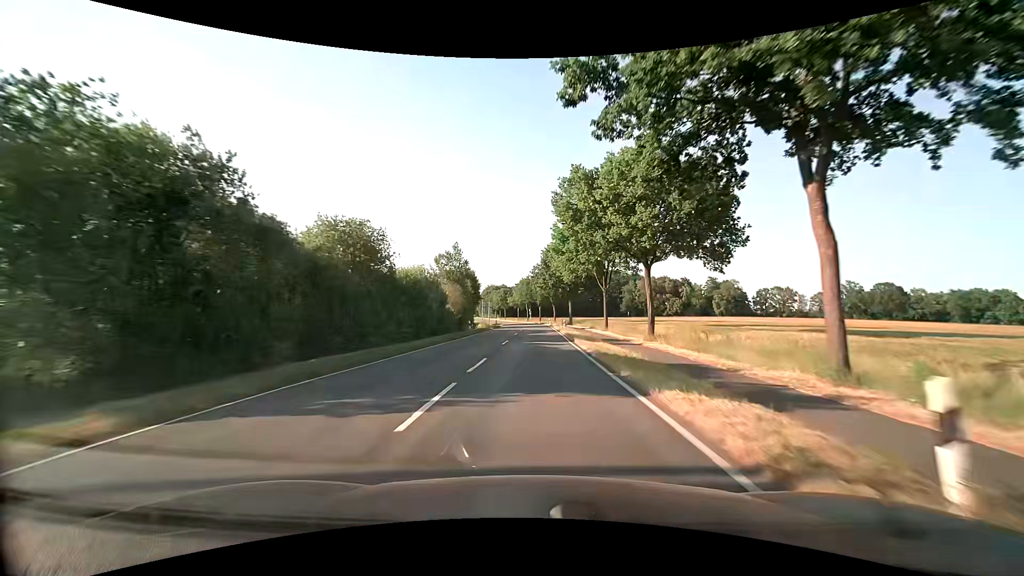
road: secondary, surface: asphalt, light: Day
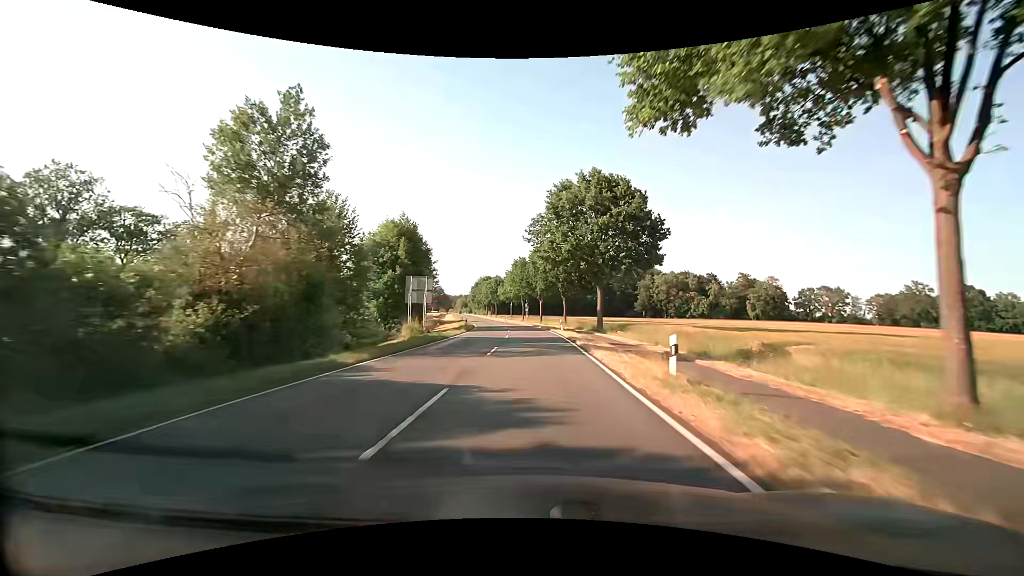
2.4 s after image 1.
(+0.5, +43.2) m; +1°
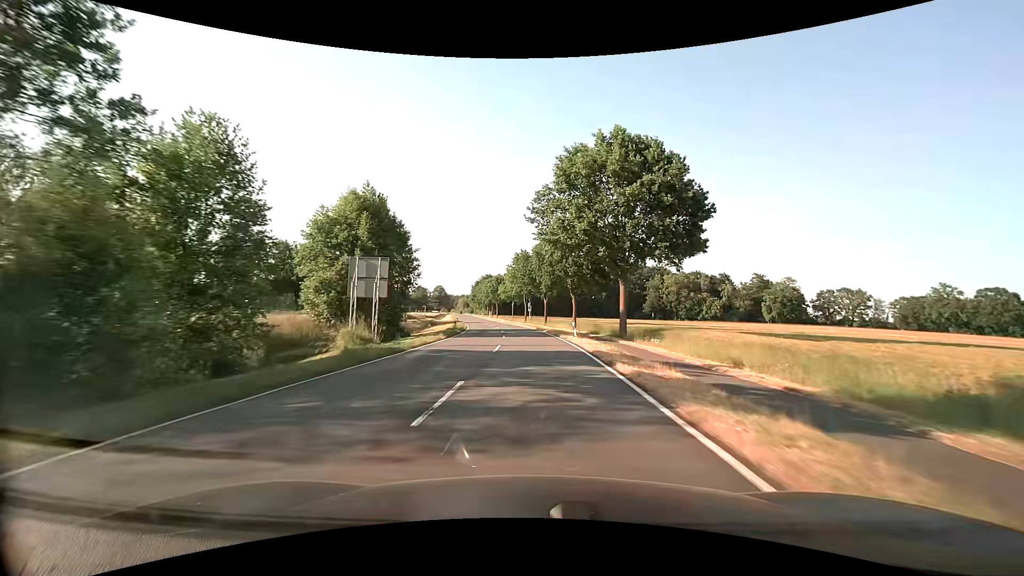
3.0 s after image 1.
(-0.1, +10.8) m; 0°
(0, +10) (0, +20) (-1, +30) (-1, +40) (-2, +50) (-3, +60) (-4, +70) (-6, +80) (-7, +90) (-9, +99) m
